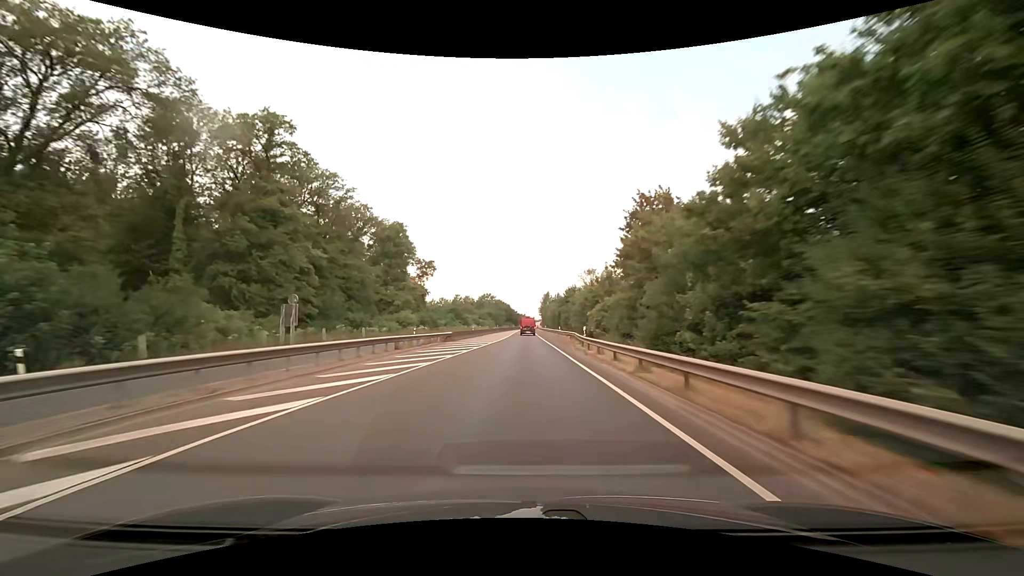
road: trunk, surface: asphalt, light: Day
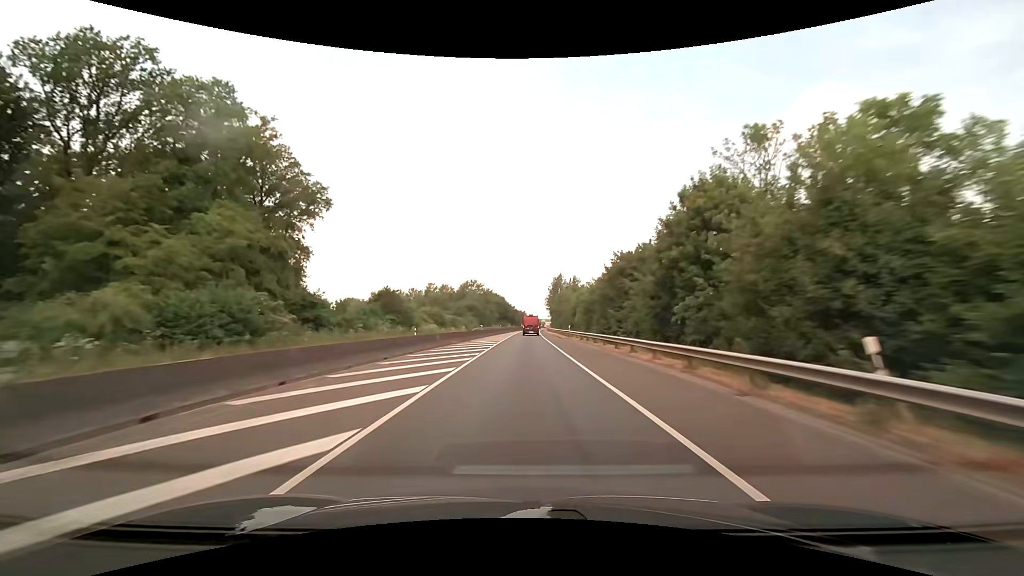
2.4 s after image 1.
(-0.1, +63.3) m; 0°
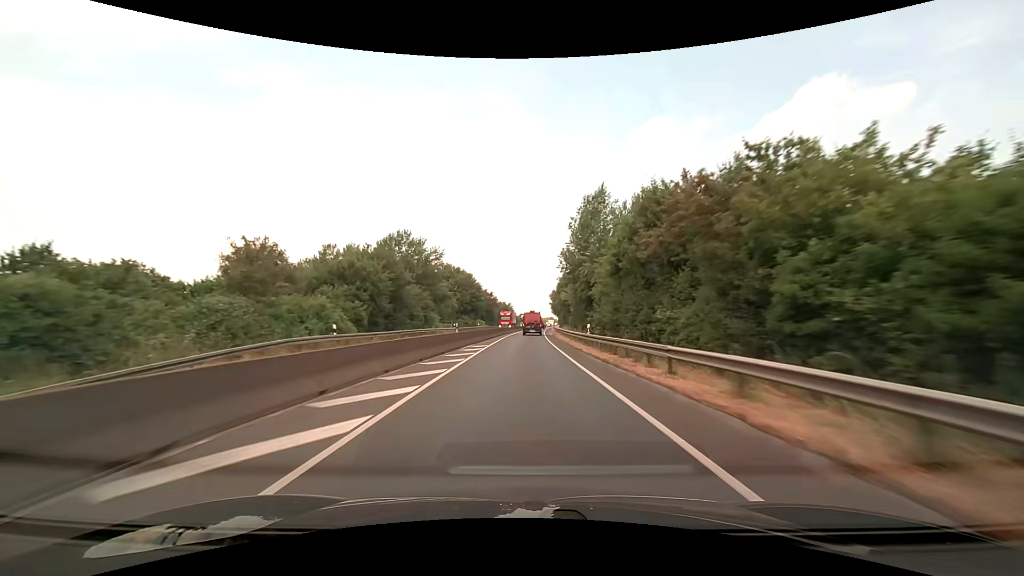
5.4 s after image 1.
(+0.6, +78.2) m; +1°
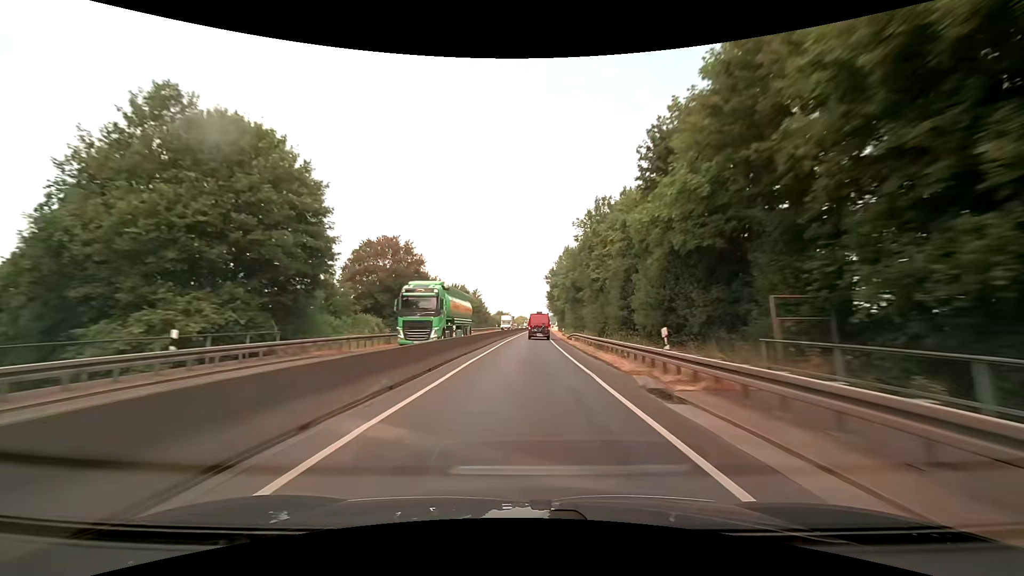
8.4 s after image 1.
(+1.7, +74.9) m; +2°
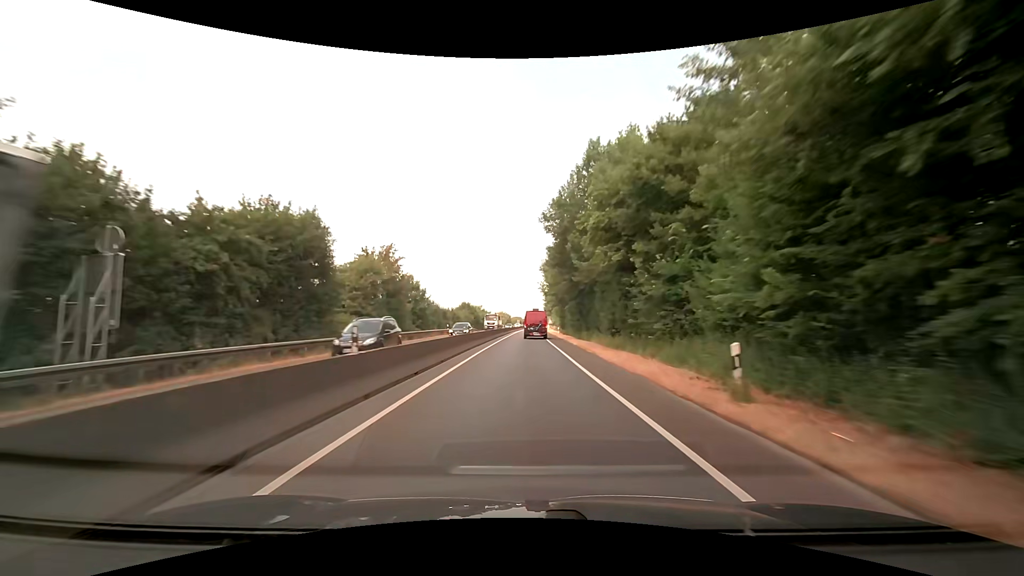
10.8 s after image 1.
(+1.1, +57.4) m; +2°
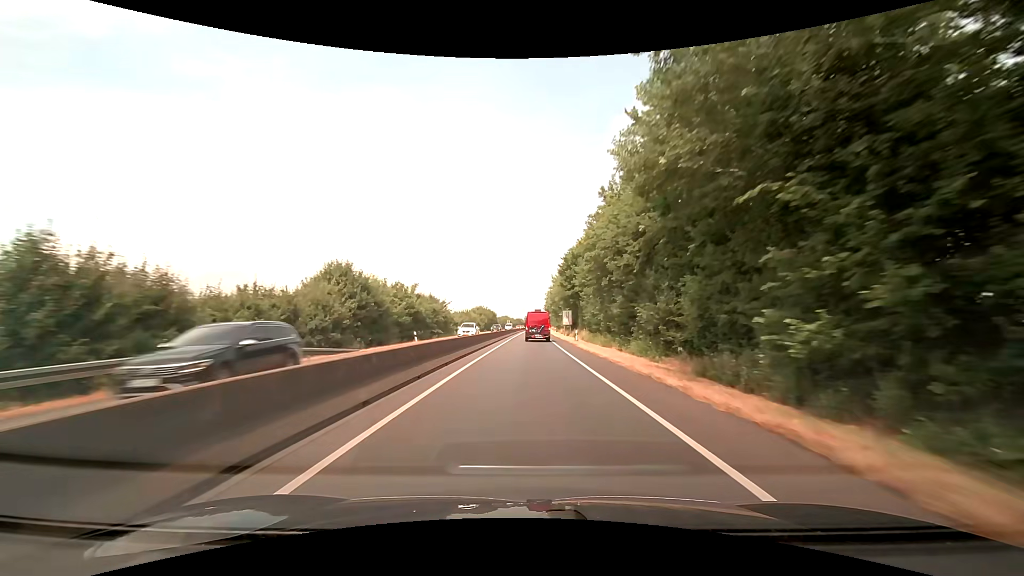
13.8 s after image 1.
(+0.4, +68.9) m; +1°
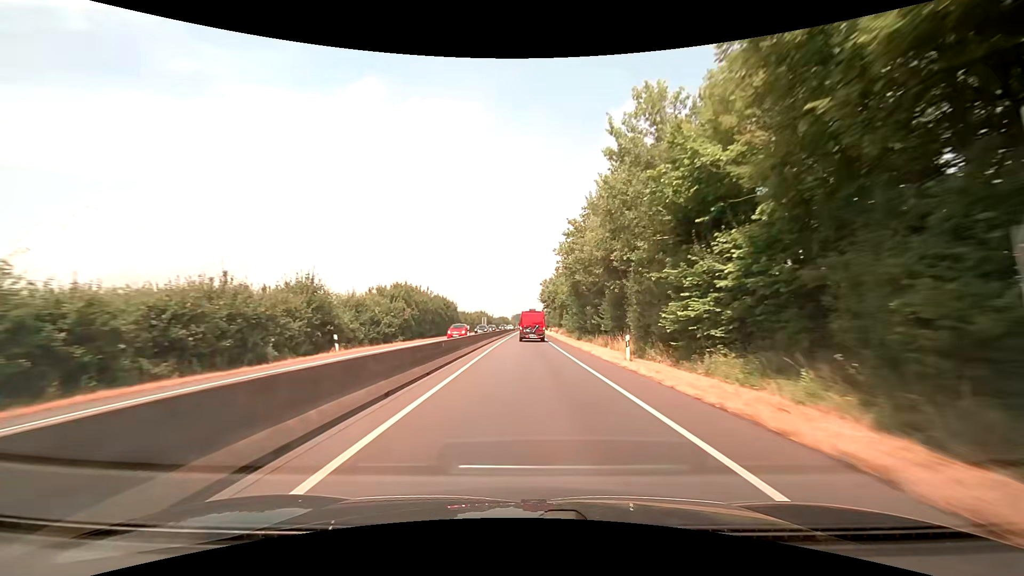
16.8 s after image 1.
(+0.3, +67.1) m; +1°
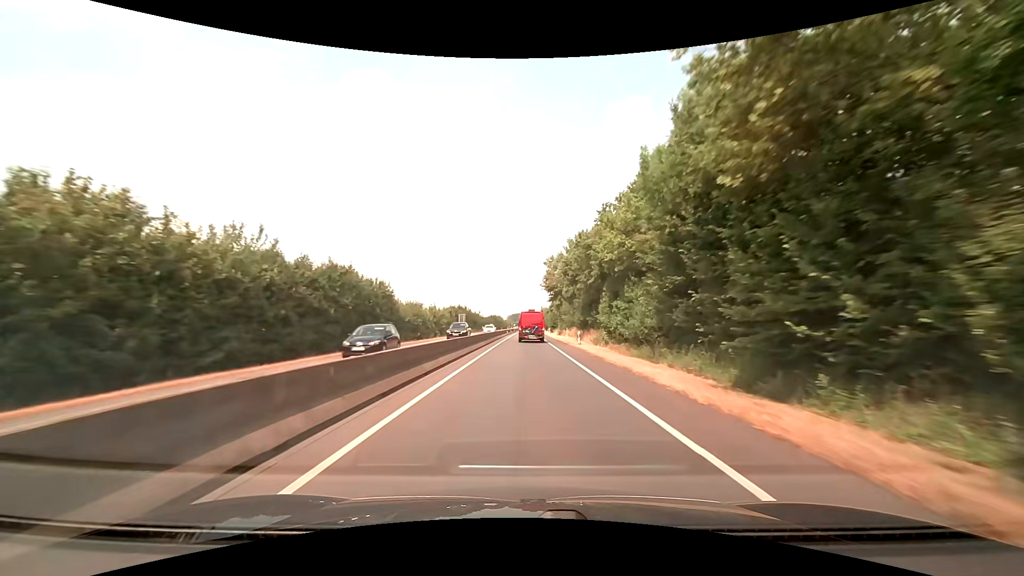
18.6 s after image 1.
(+0.2, +40.0) m; 0°
(0, +10) (0, +20) (0, +30) (0, +40) (0, +50) (0, +60) (0, +70) (0, +80) (+1, +90) (+1, +100) m
